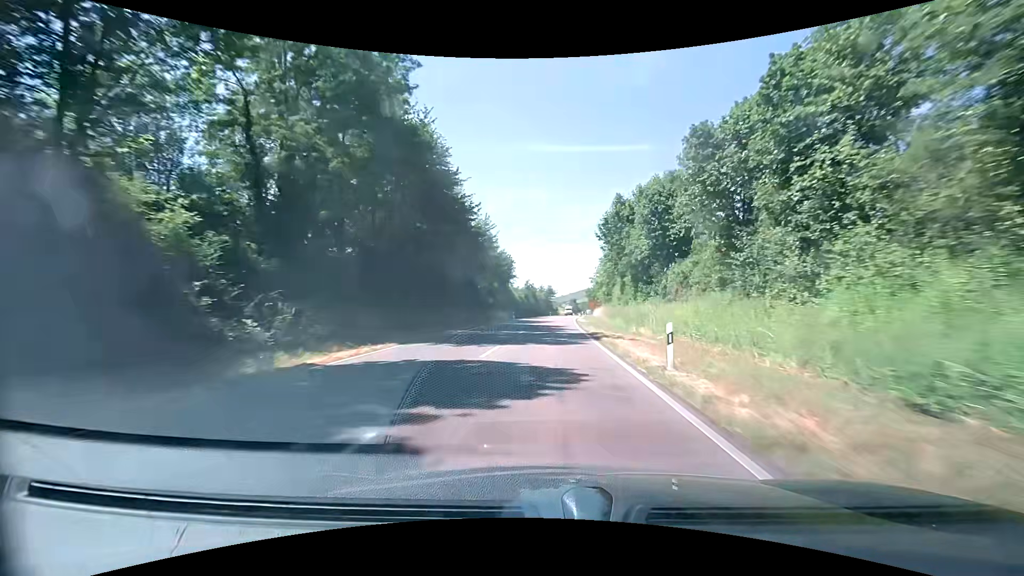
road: primary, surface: asphalt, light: Day
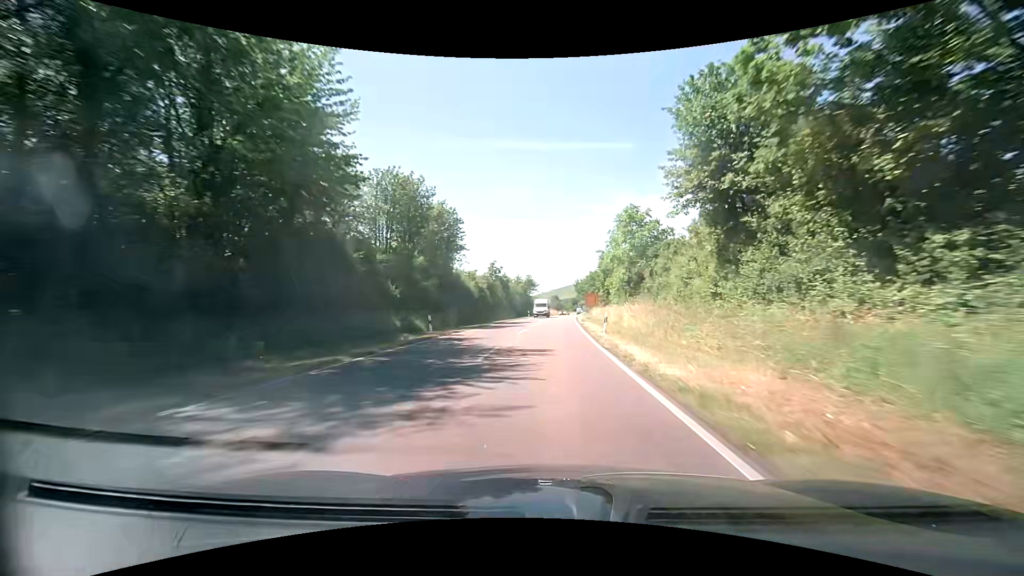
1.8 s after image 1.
(+0.7, +37.1) m; +2°
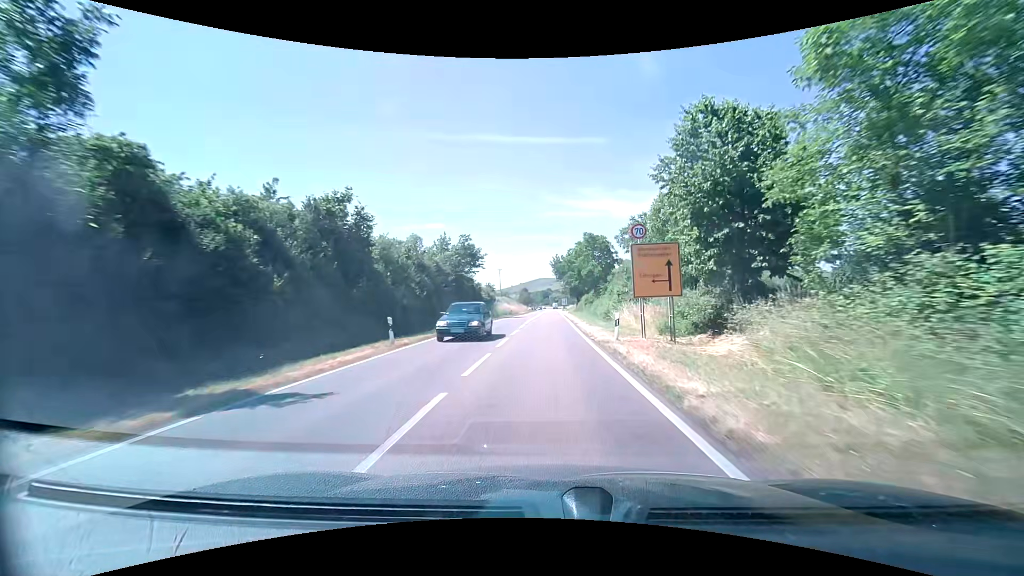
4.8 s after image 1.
(+1.6, +56.1) m; +3°
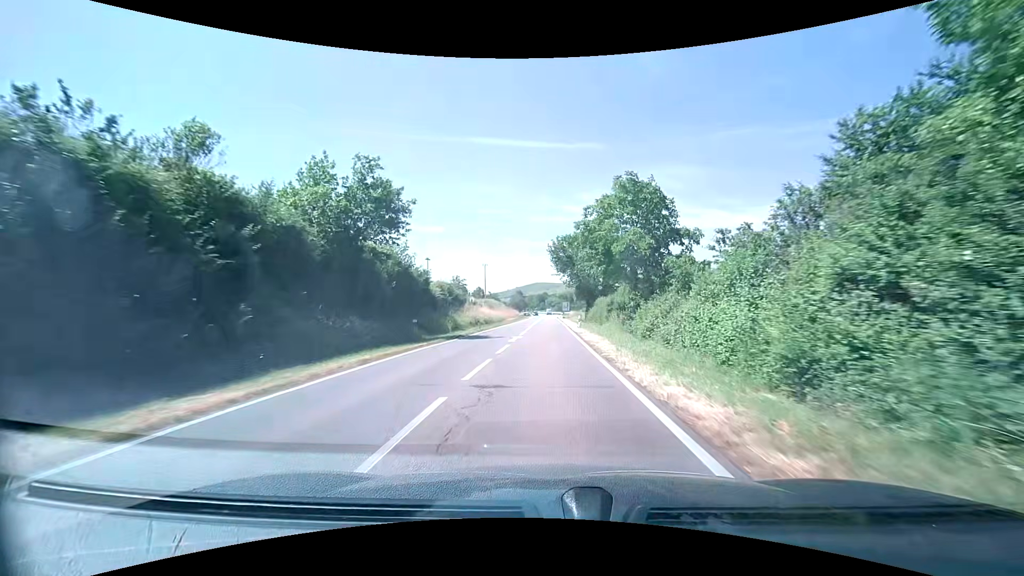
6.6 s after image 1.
(+0.2, +29.8) m; +1°
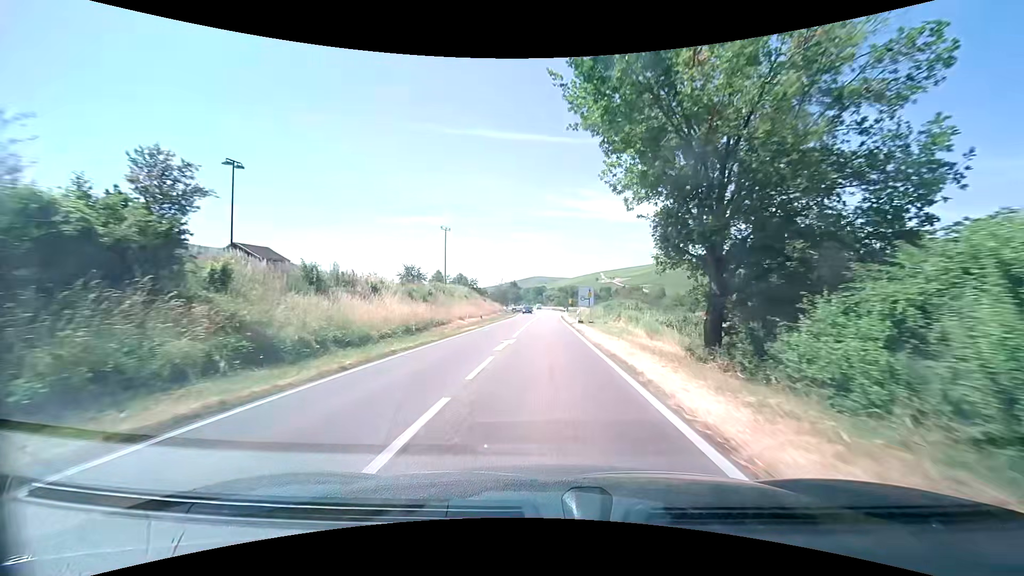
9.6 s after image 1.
(+0.2, +48.0) m; 0°
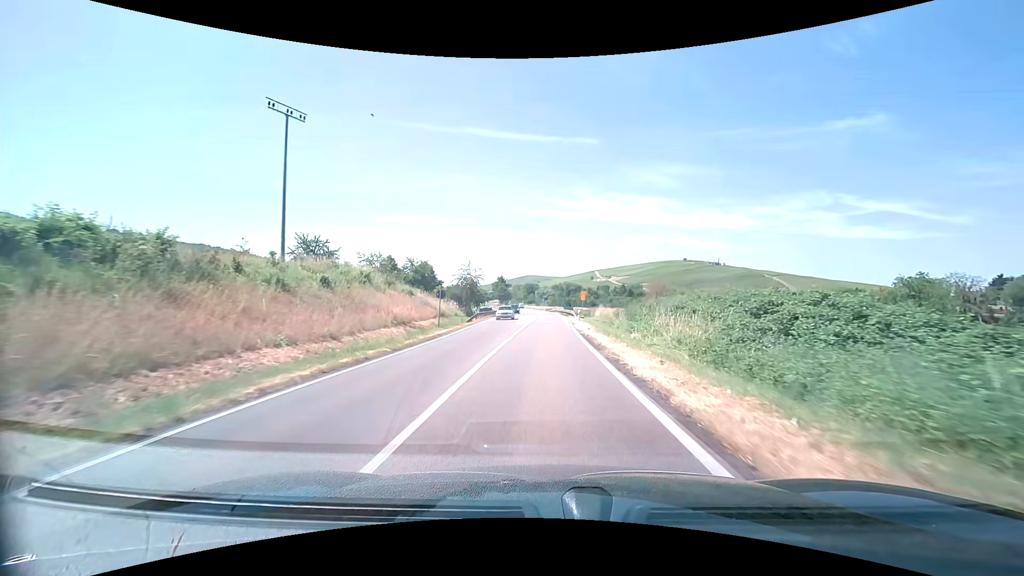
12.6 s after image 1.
(+0.2, +46.4) m; +1°
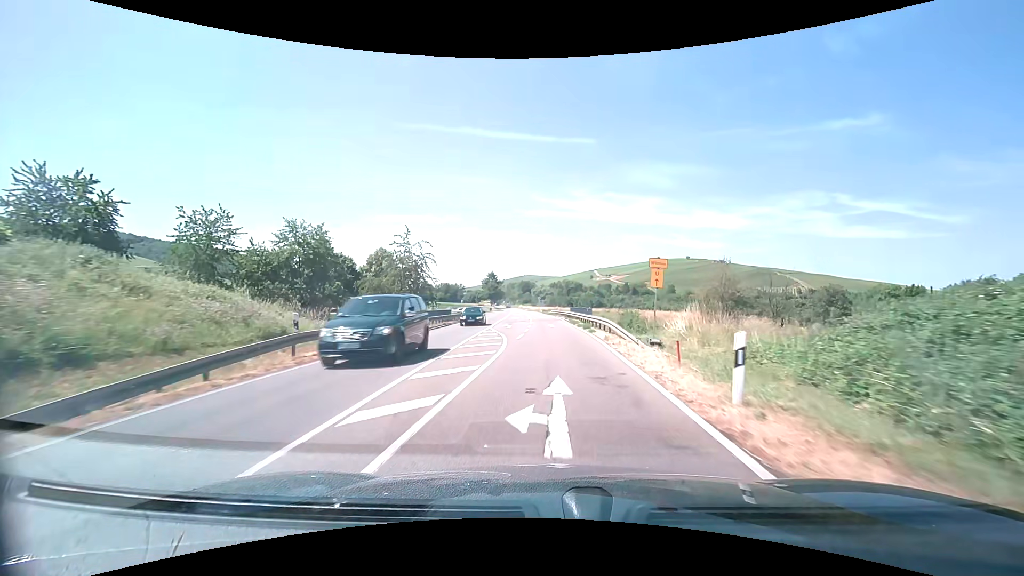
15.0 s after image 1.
(+0.3, +35.6) m; 0°
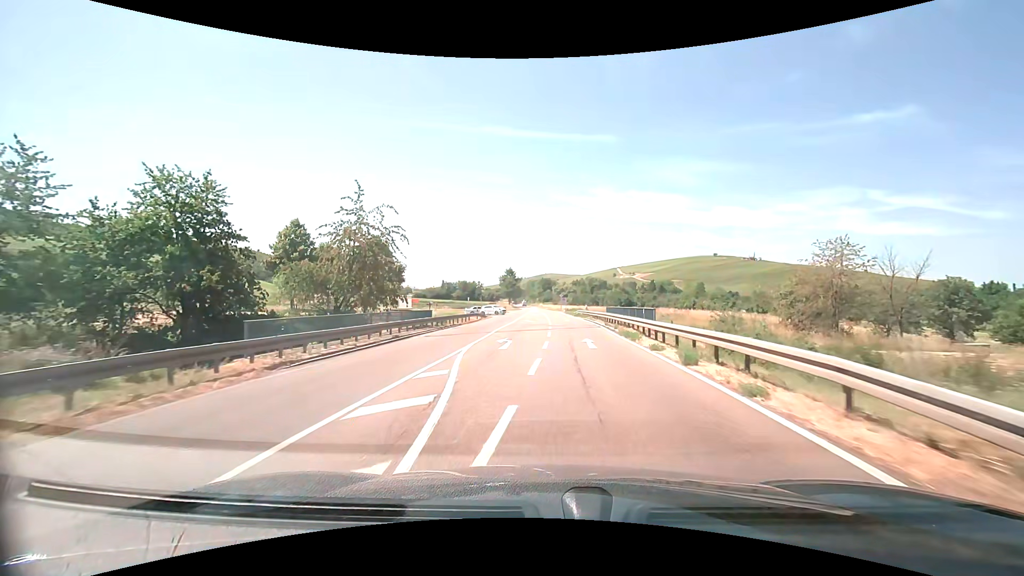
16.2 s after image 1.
(-0.3, +17.0) m; -3°
(0, +10) (0, +20) (-1, +30) (-1, +40) (-1, +50) (-1, +60) (-1, +70) (-2, +80) (-9, +87) (-19, +87) m
